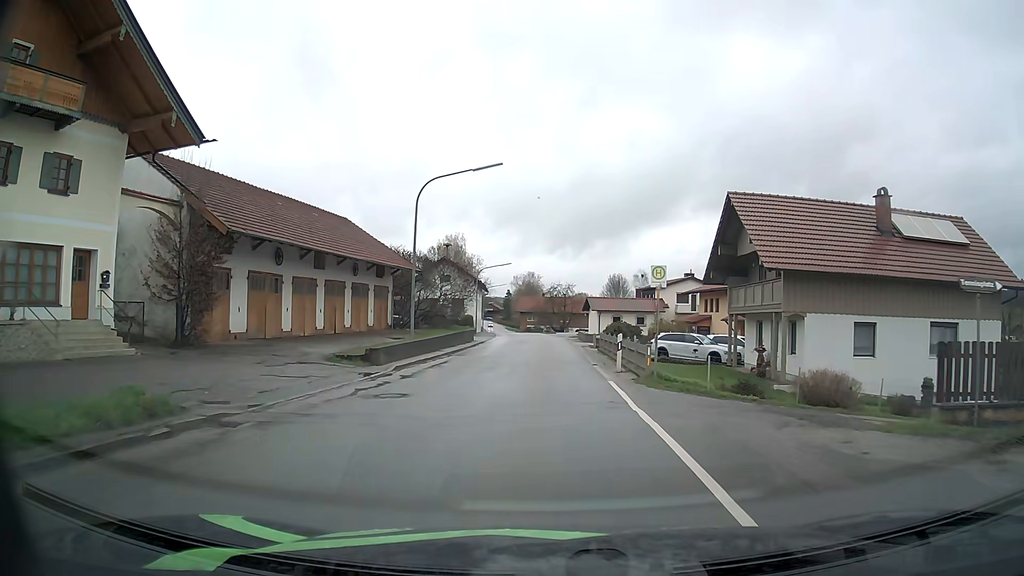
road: secondary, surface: asphalt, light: Day
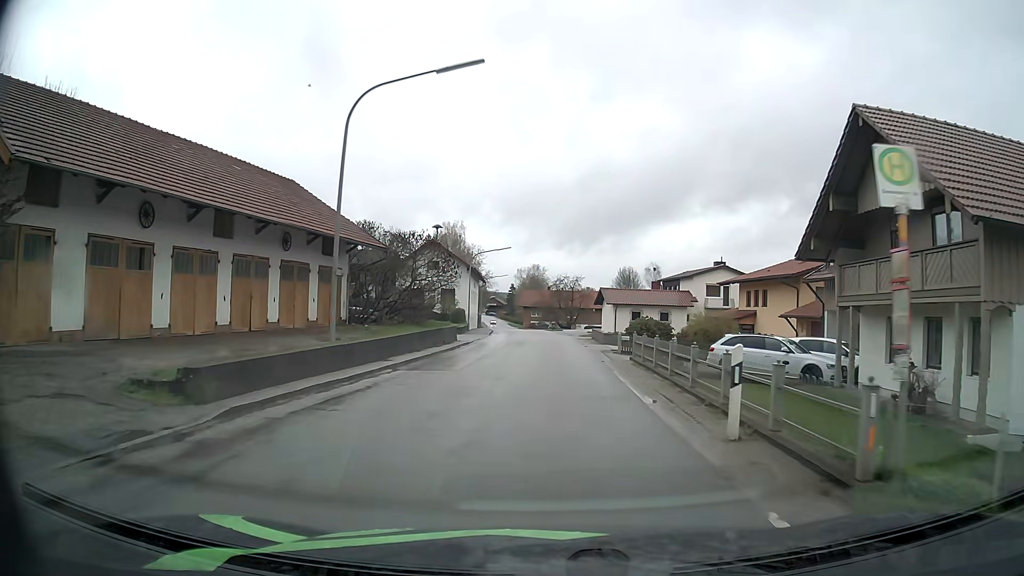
(0.0, +11.6) m; 0°
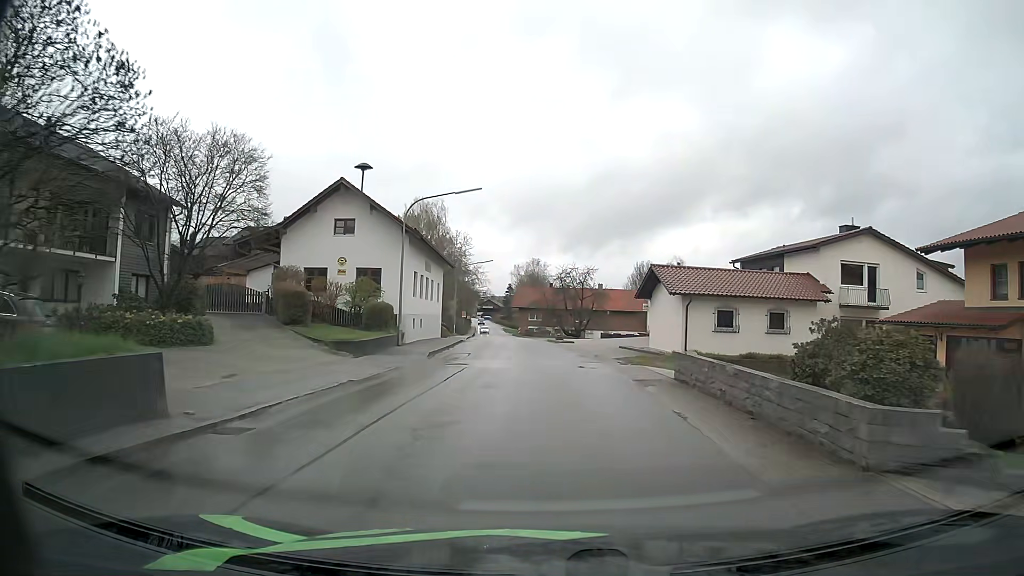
(-0.3, +29.4) m; -1°
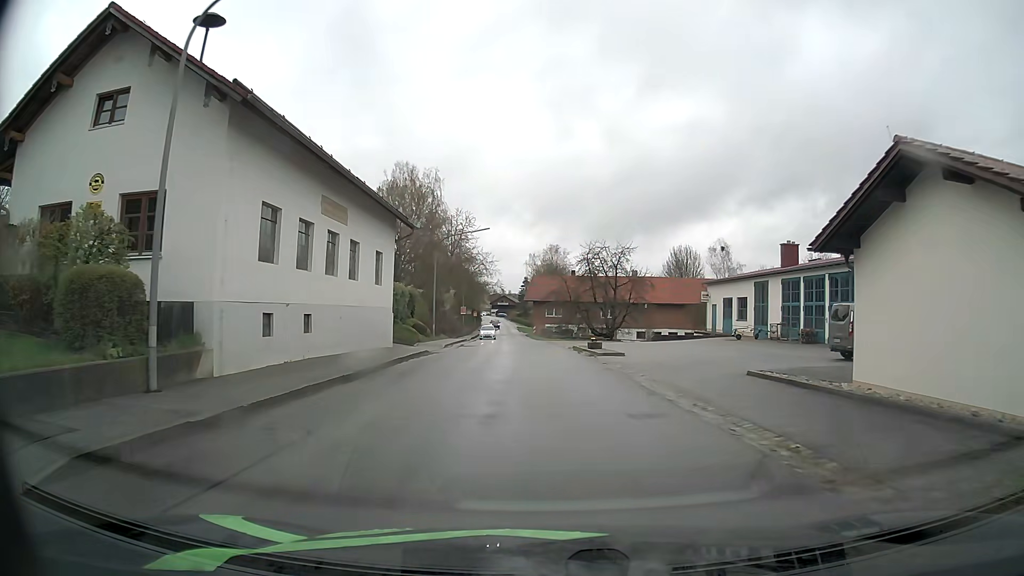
(-0.2, +22.3) m; -1°
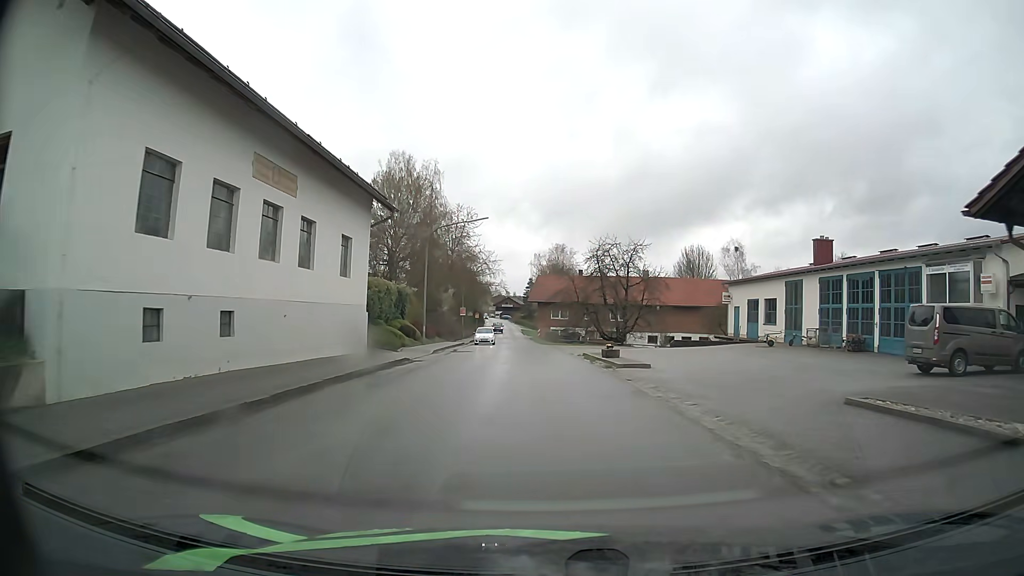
(0.0, +5.6) m; -1°
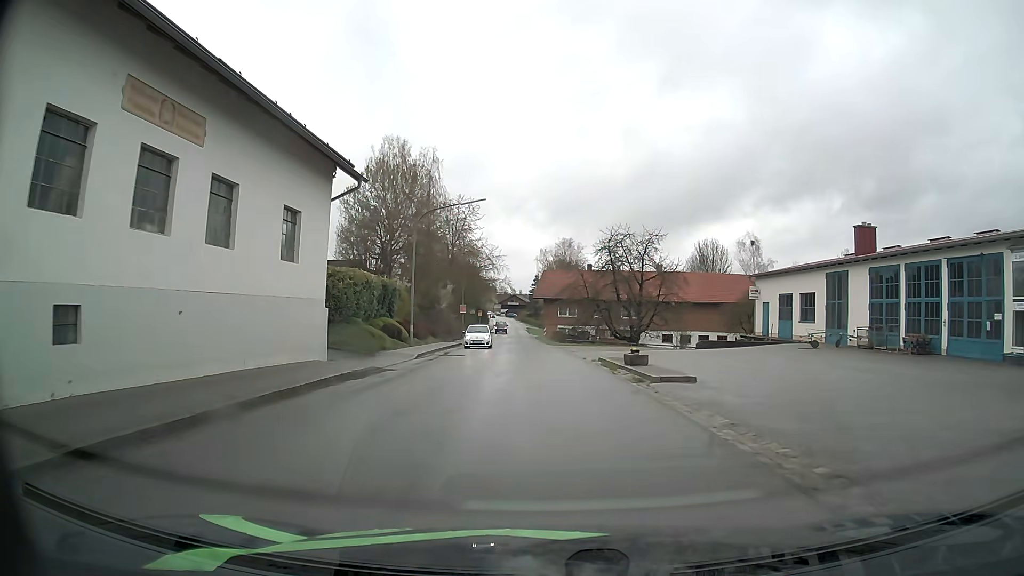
(0.0, +5.8) m; 0°
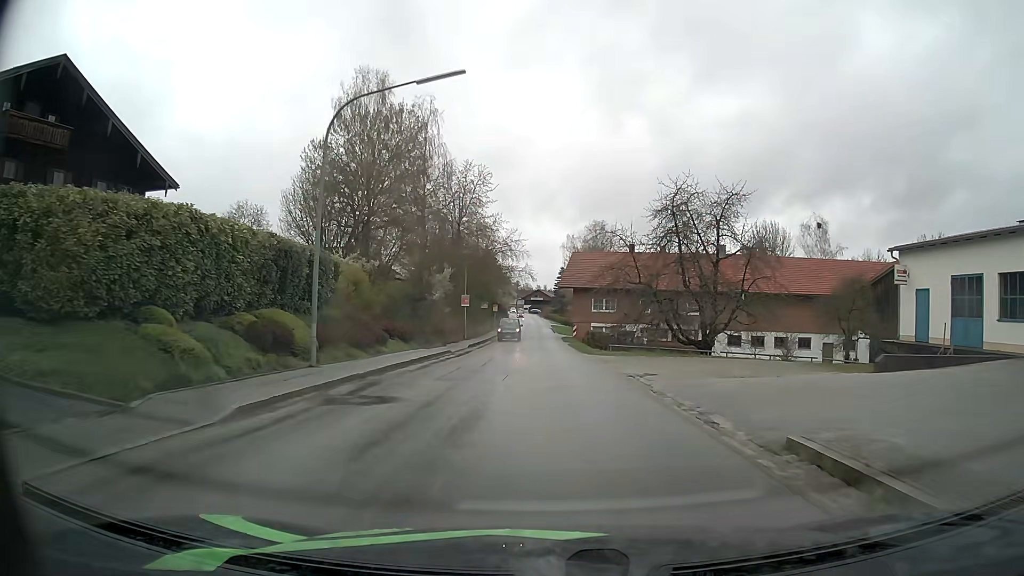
(-0.6, +18.5) m; -3°
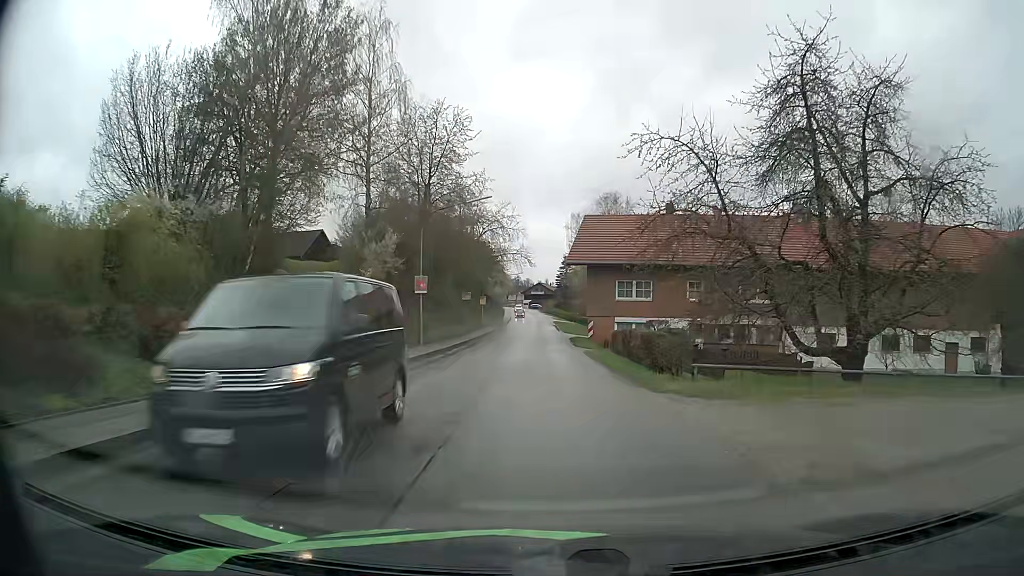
(0.0, +19.8) m; 0°
(0, +10) (0, +20) (0, +30) (-1, +40) (-1, +50) (-1, +60) (-1, +70) (-1, +80) (-1, +90) (-2, +100) m
